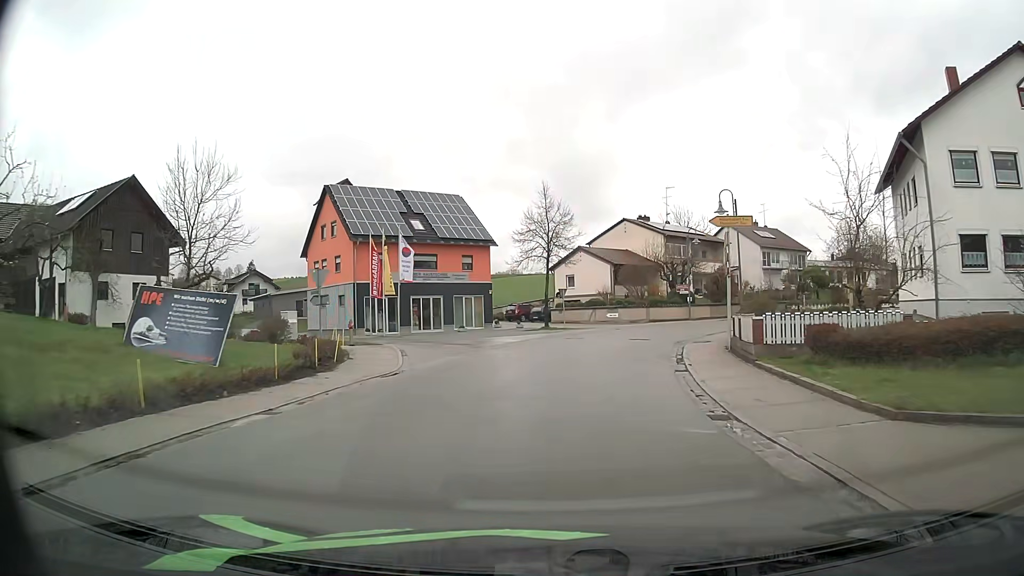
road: secondary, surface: asphalt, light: Day
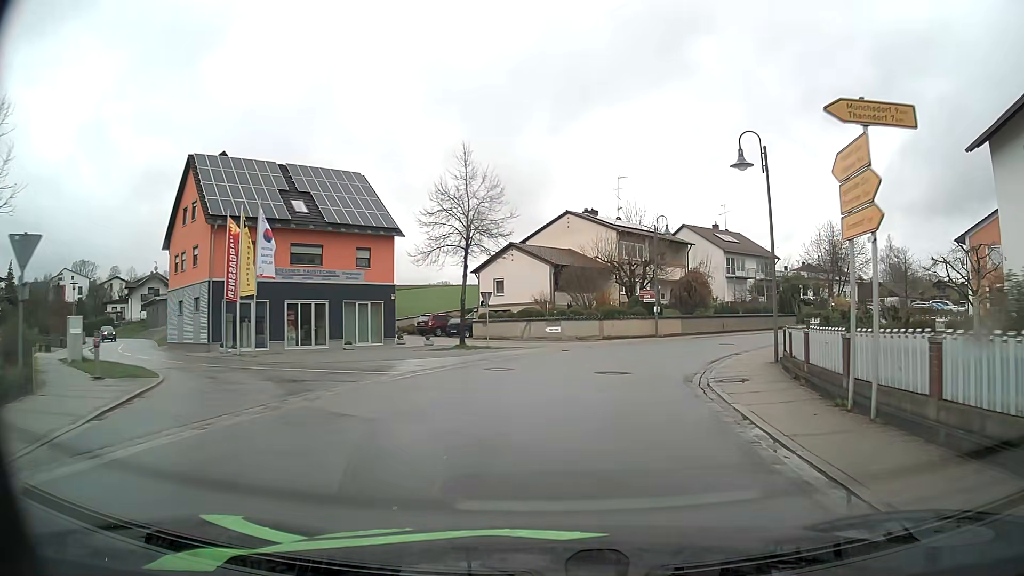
(+0.4, +13.1) m; +5°
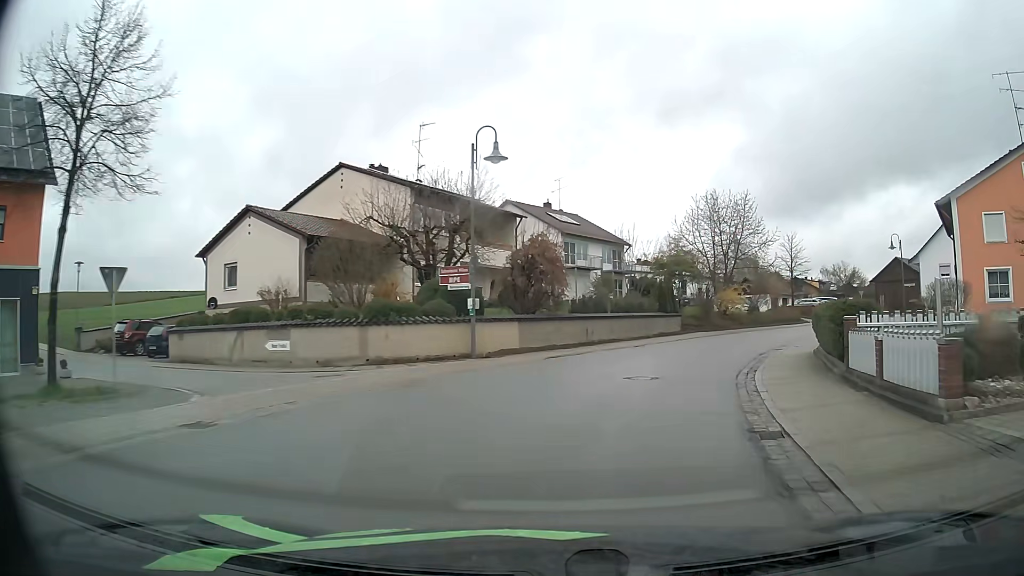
(+2.5, +19.0) m; +16°
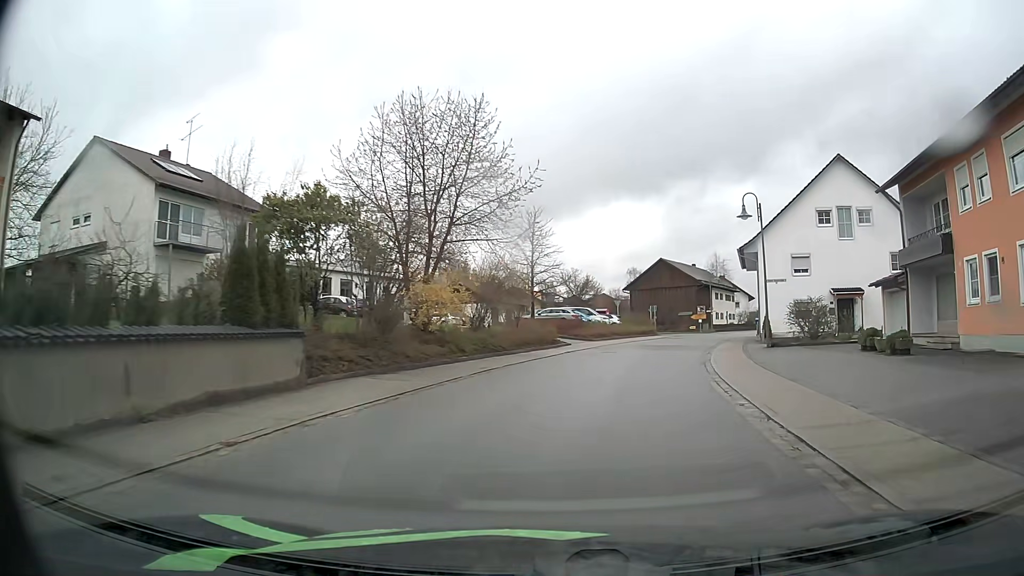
(+5.9, +25.0) m; +25°
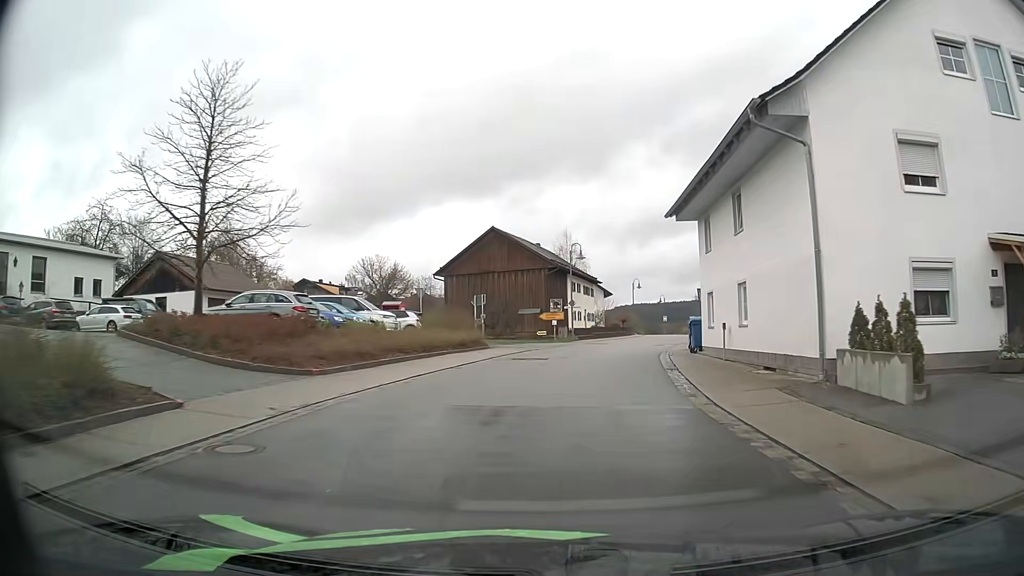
(+4.0, +28.1) m; +15°
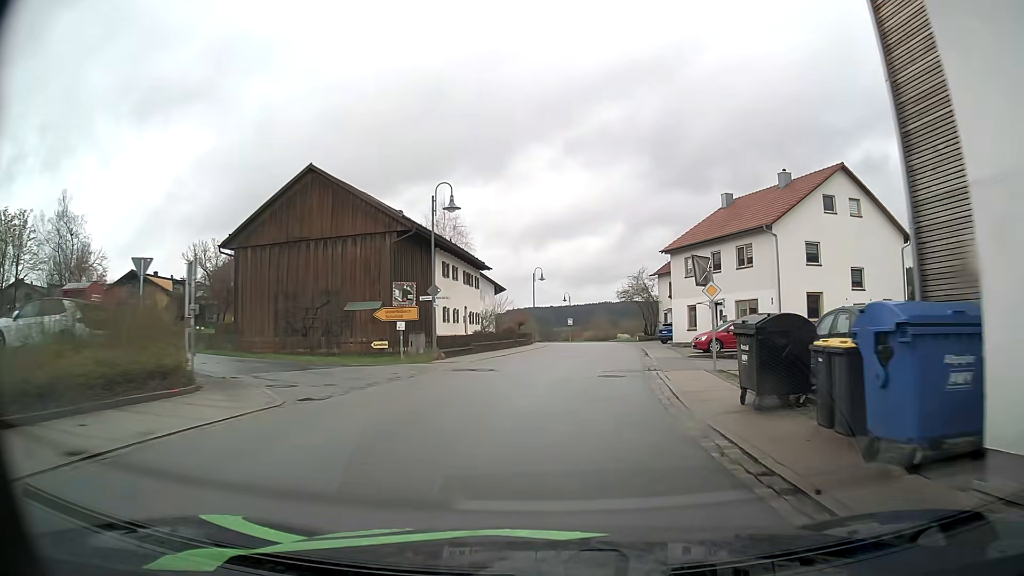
(+1.5, +22.0) m; +8°
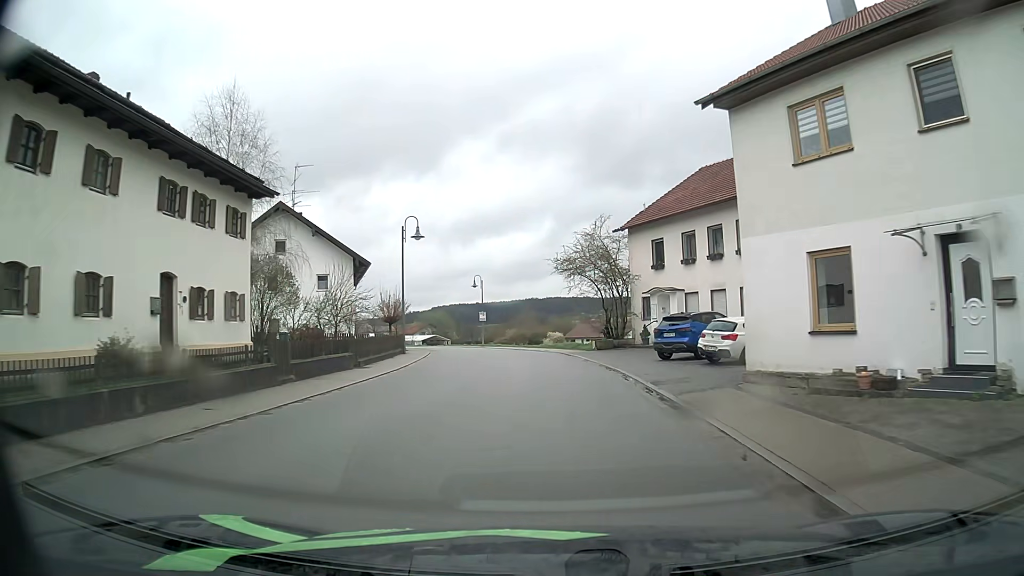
(+2.4, +29.0) m; +7°
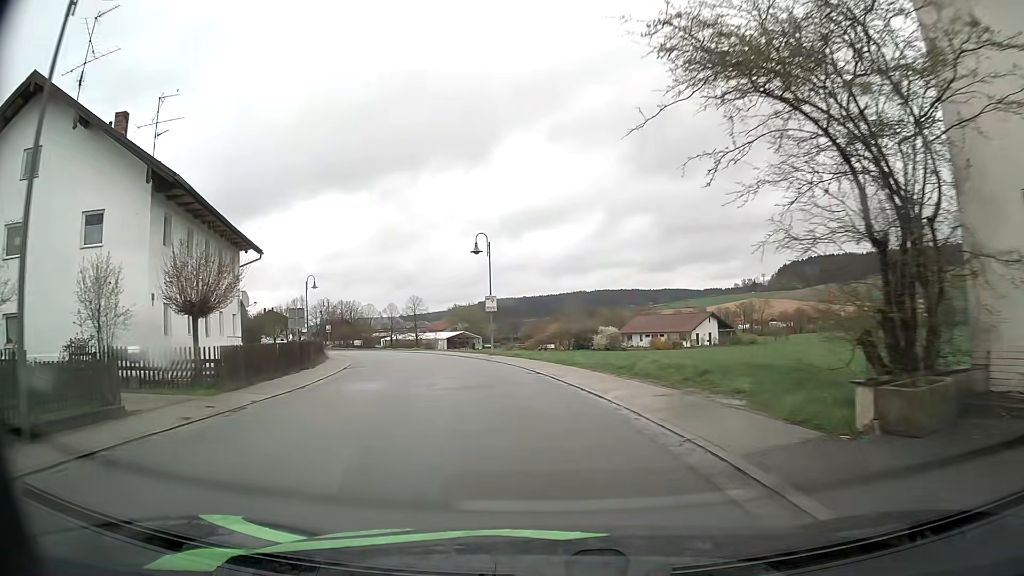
(-0.2, +28.0) m; -4°
